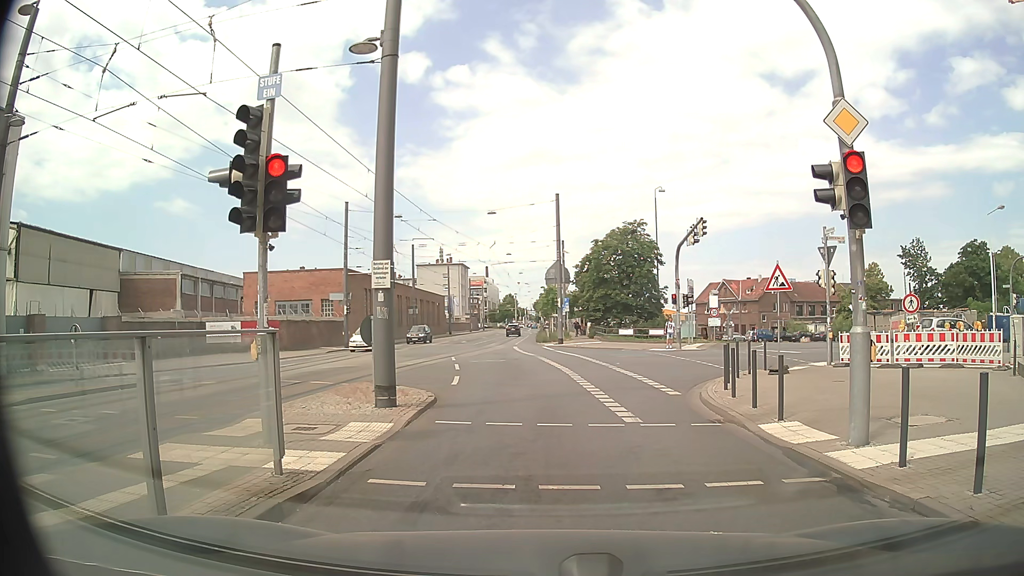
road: secondary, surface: asphalt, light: Day
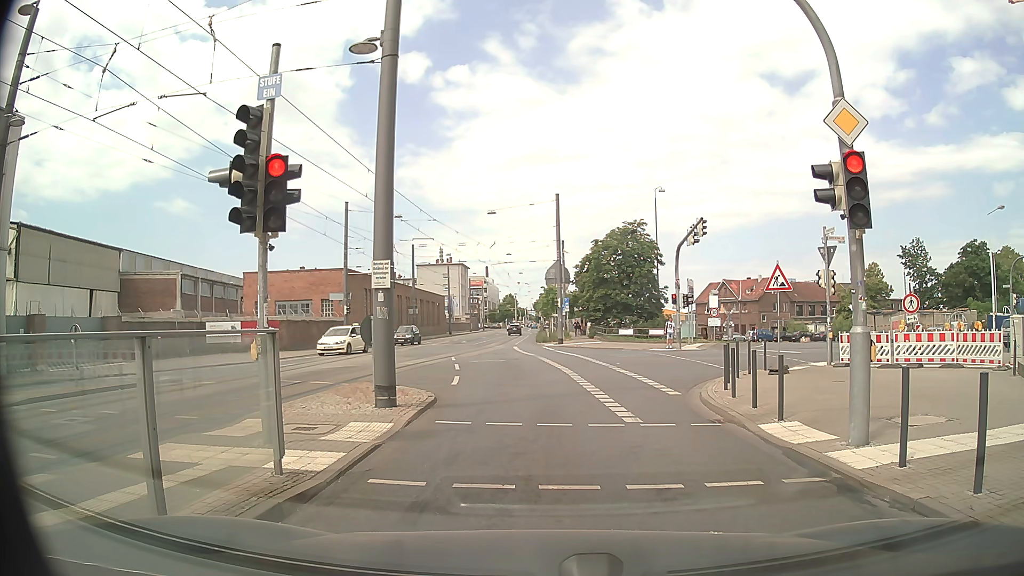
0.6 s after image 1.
(0.0, 0.0) m; 0°
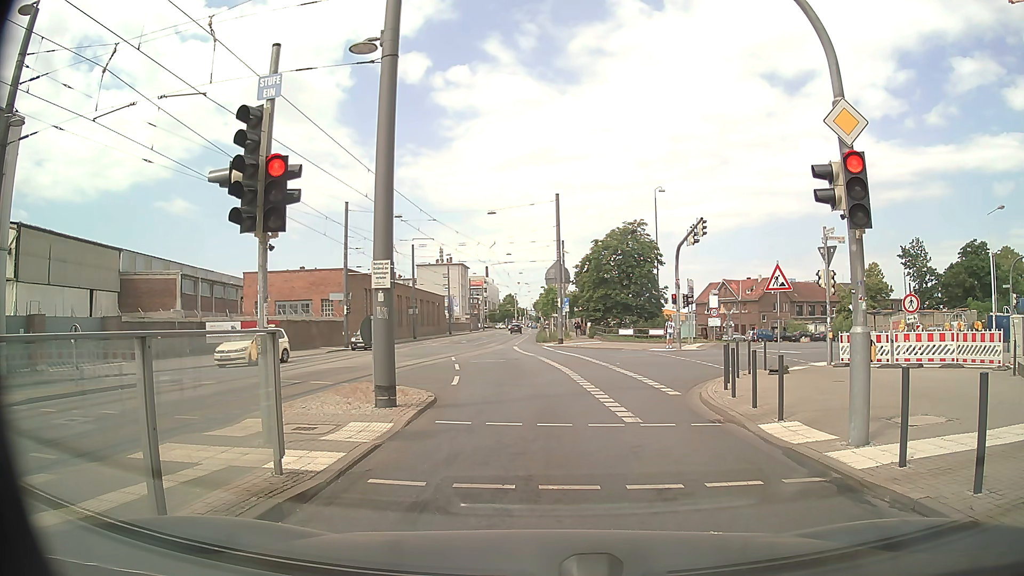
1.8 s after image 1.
(0.0, 0.0) m; 0°
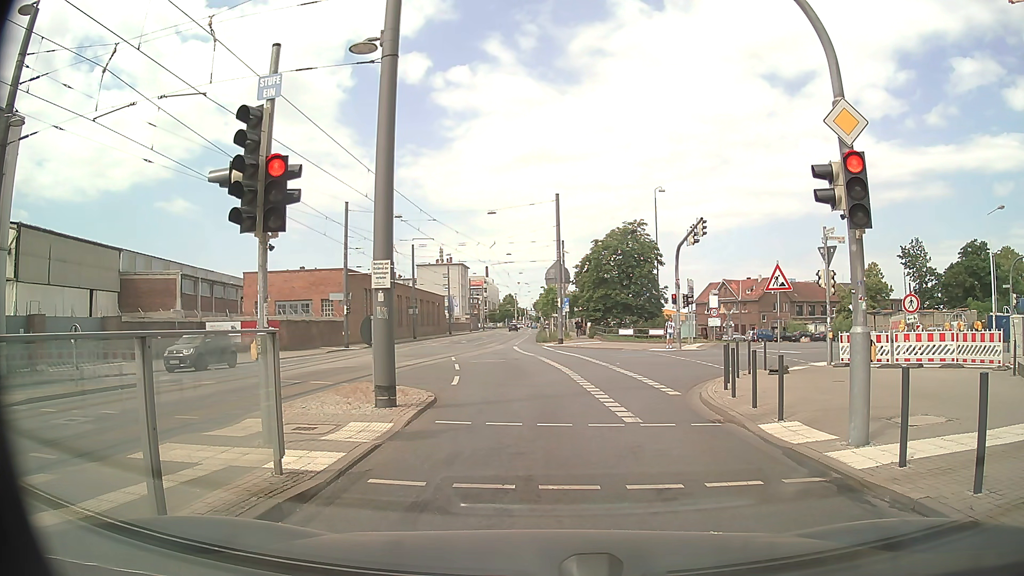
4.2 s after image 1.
(0.0, 0.0) m; 0°
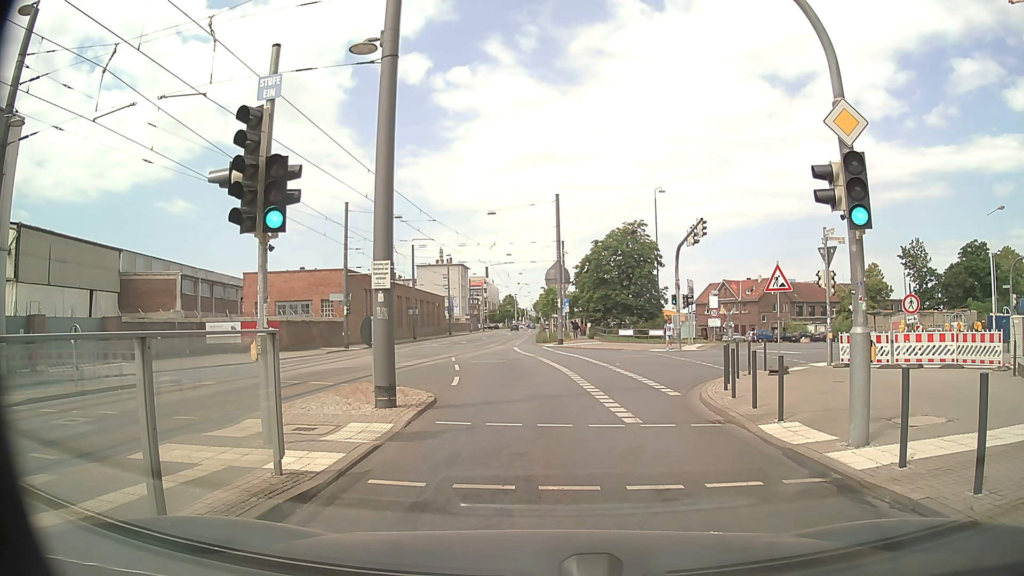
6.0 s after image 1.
(0.0, 0.0) m; 0°
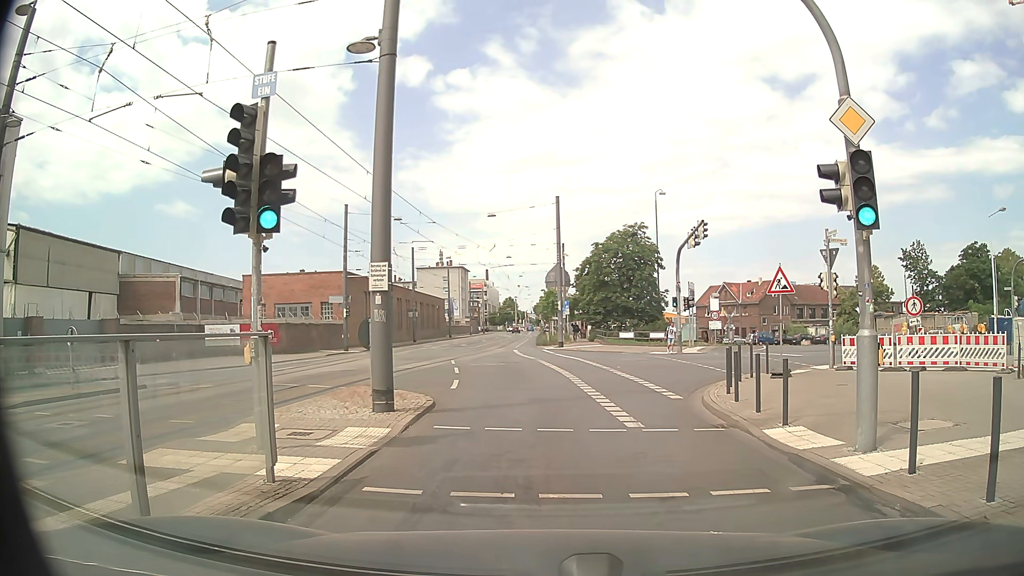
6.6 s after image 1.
(0.0, +0.2) m; 0°
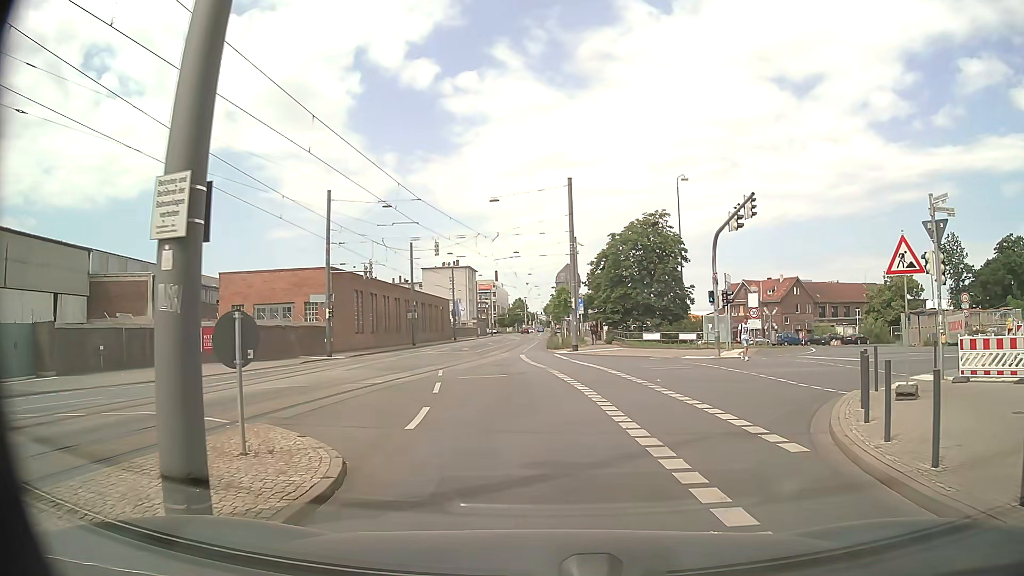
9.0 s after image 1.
(-0.2, +6.8) m; -2°
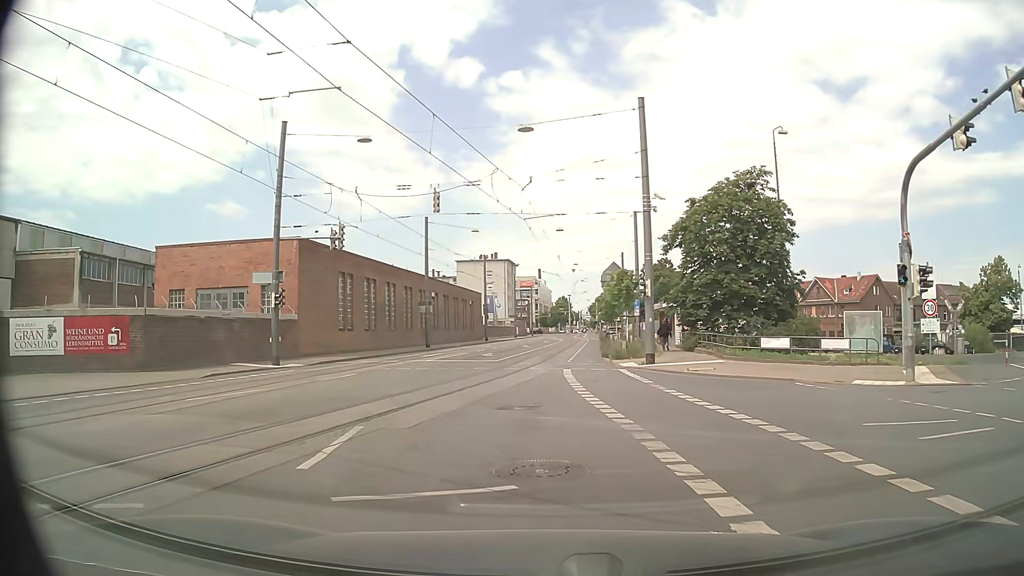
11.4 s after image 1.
(-0.5, +15.3) m; -4°
(0, +10) (-1, +20) (0, +30) (0, +40) (+1, +50) (+2, +60) (+3, +70) (+3, +80) (+4, +90) (+4, +100) m
